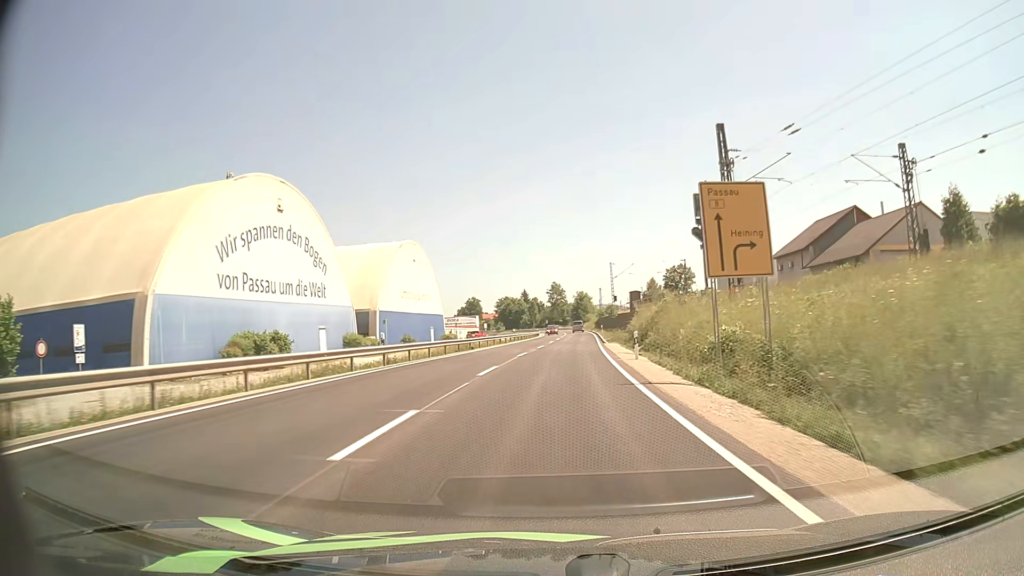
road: primary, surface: asphalt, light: Day
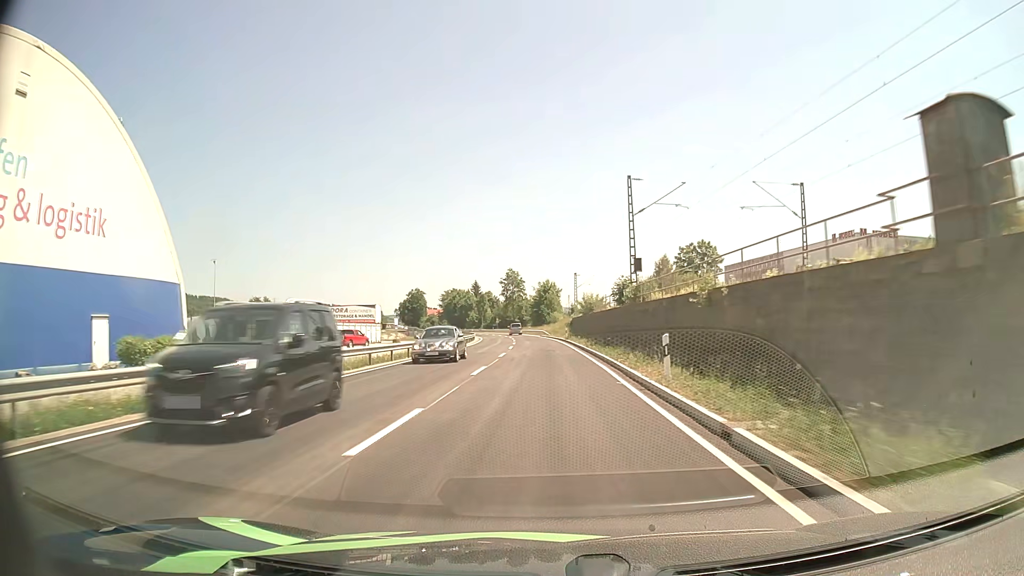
(+2.5, +59.8) m; +3°
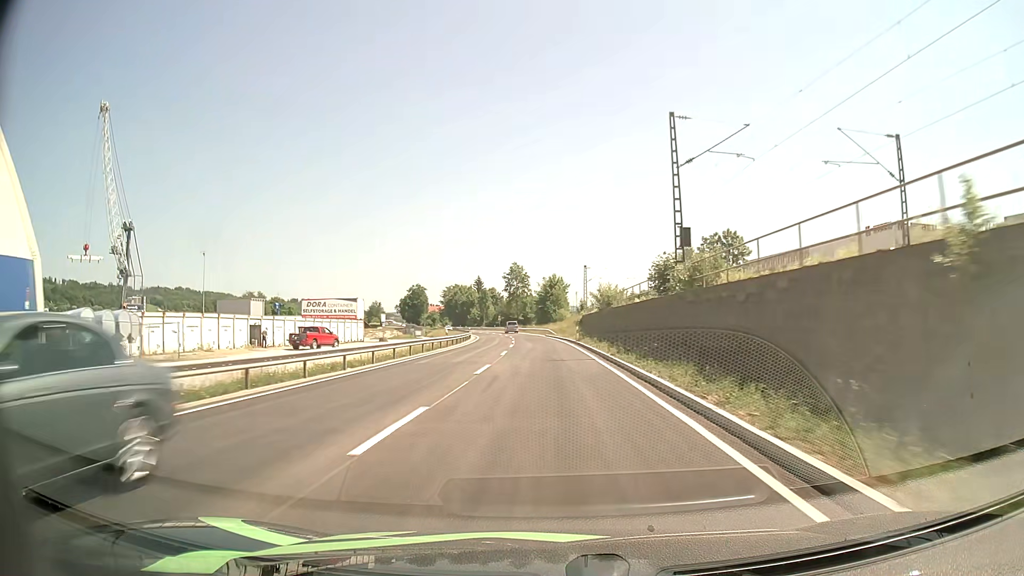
(0.0, +12.1) m; 0°
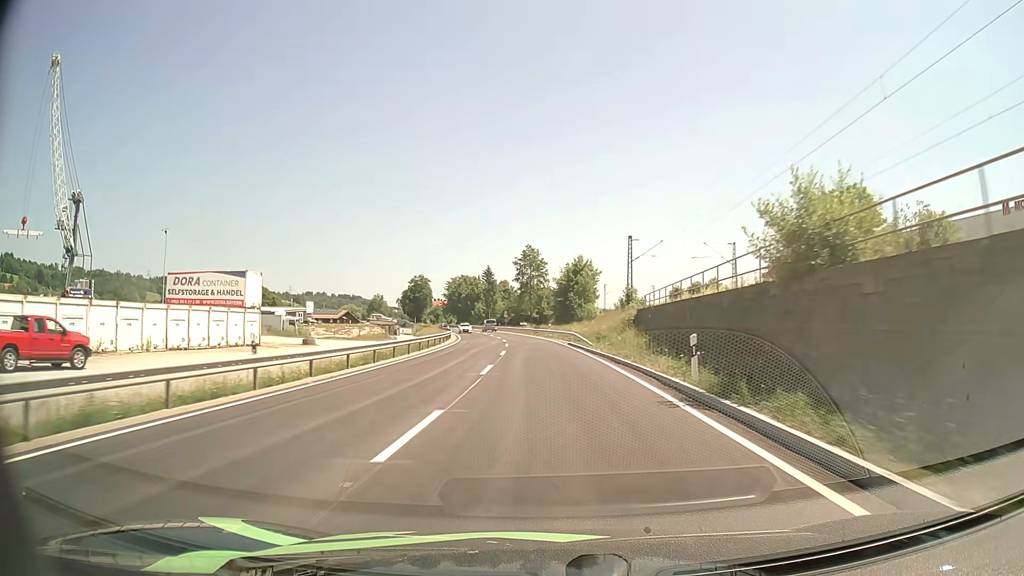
(-0.5, +36.4) m; -2°
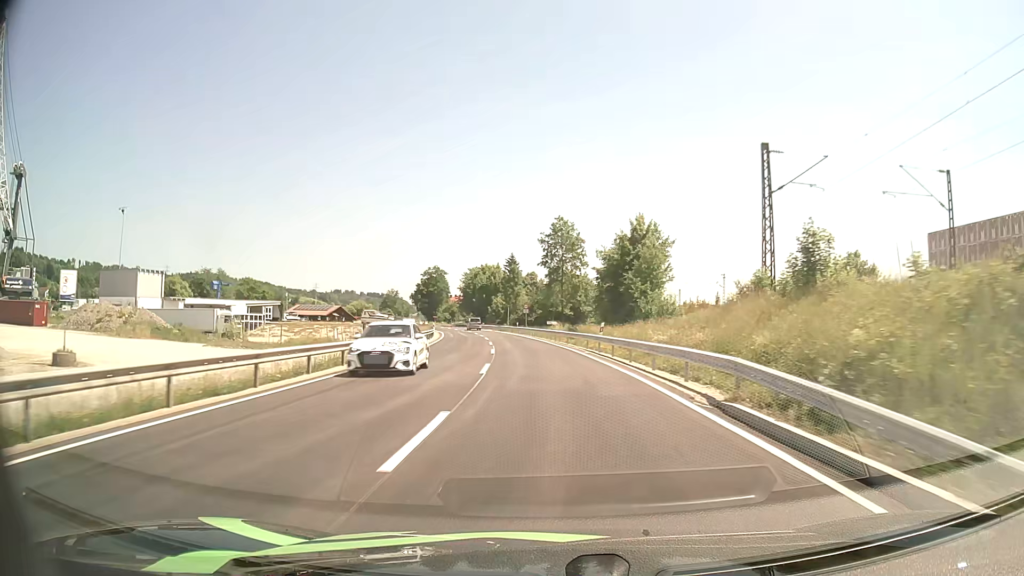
(-0.7, +36.7) m; -2°
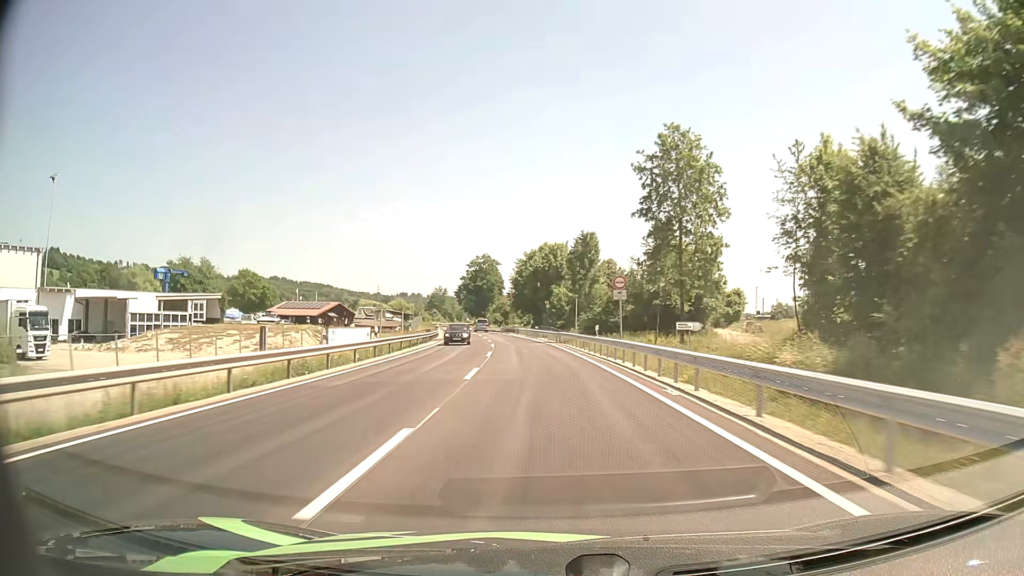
(-2.5, +49.8) m; -6°
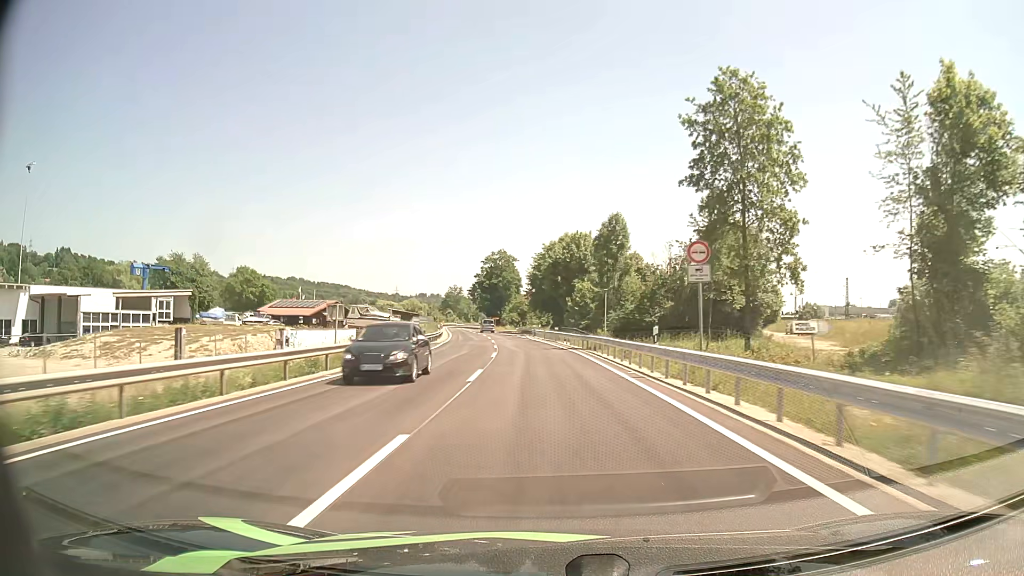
(-0.2, +12.6) m; -2°
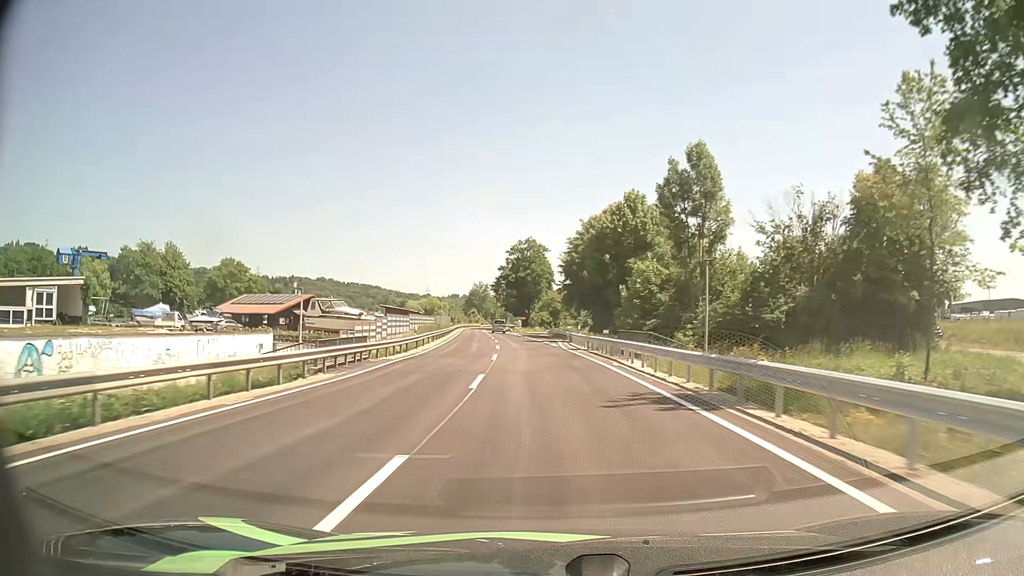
(-0.7, +25.4) m; -3°
(0, +10) (0, +20) (-1, +30) (-2, +40) (-2, +50) (-3, +60) (-4, +70) (-5, +80) (-6, +90) (-7, +100) m
